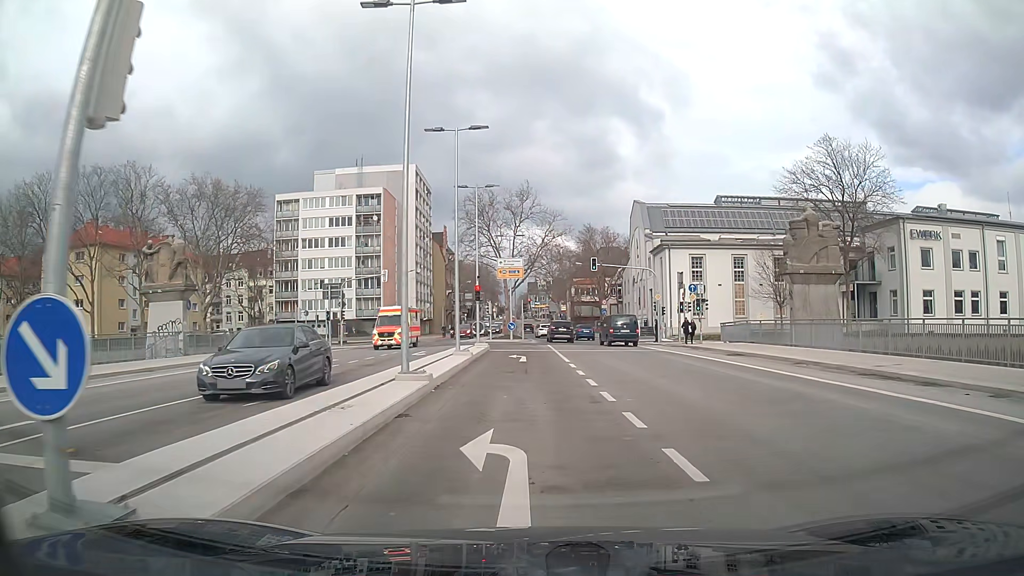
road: secondary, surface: asphalt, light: Day
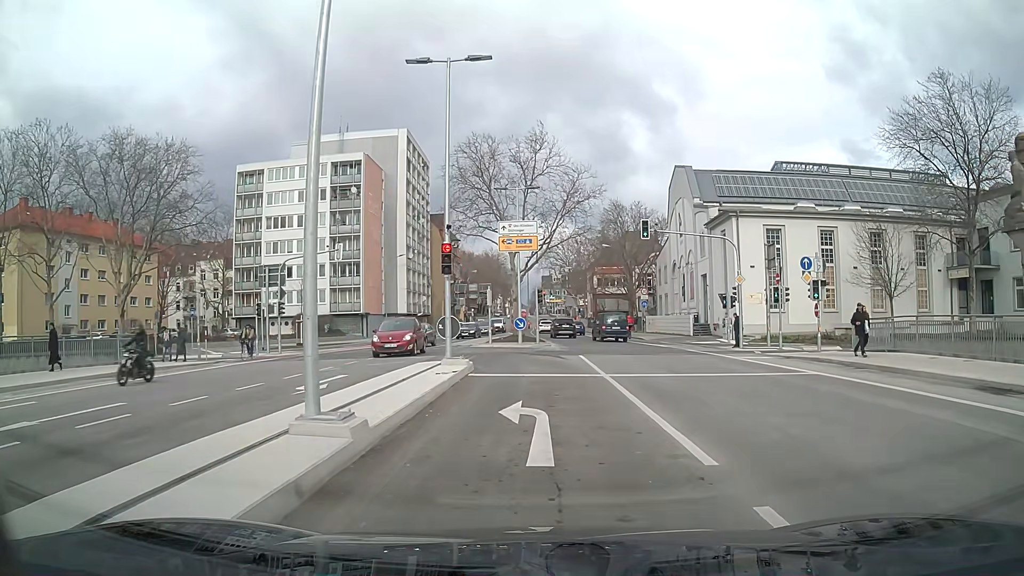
(-0.2, +17.3) m; -1°
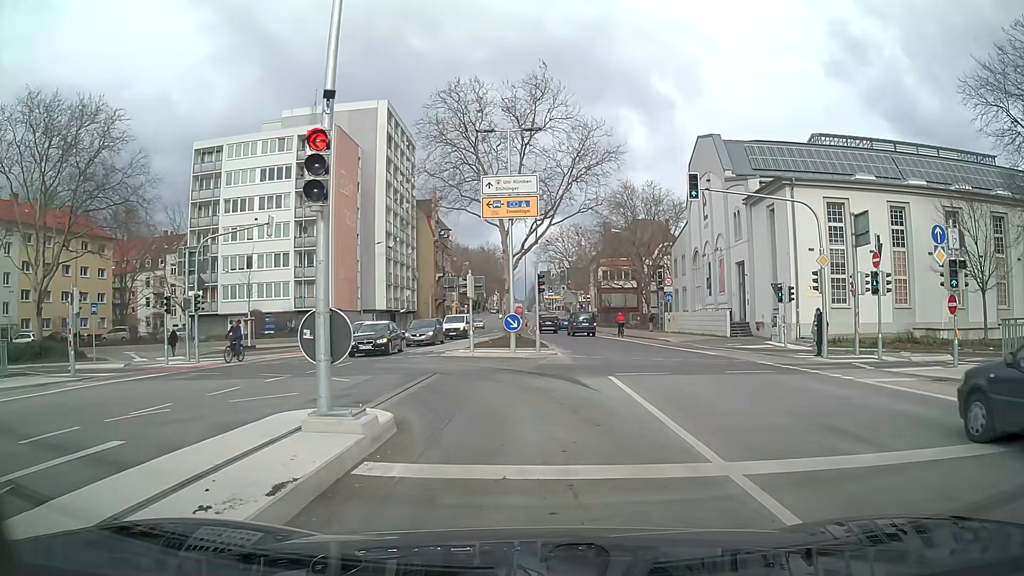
(0.0, +10.3) m; 0°
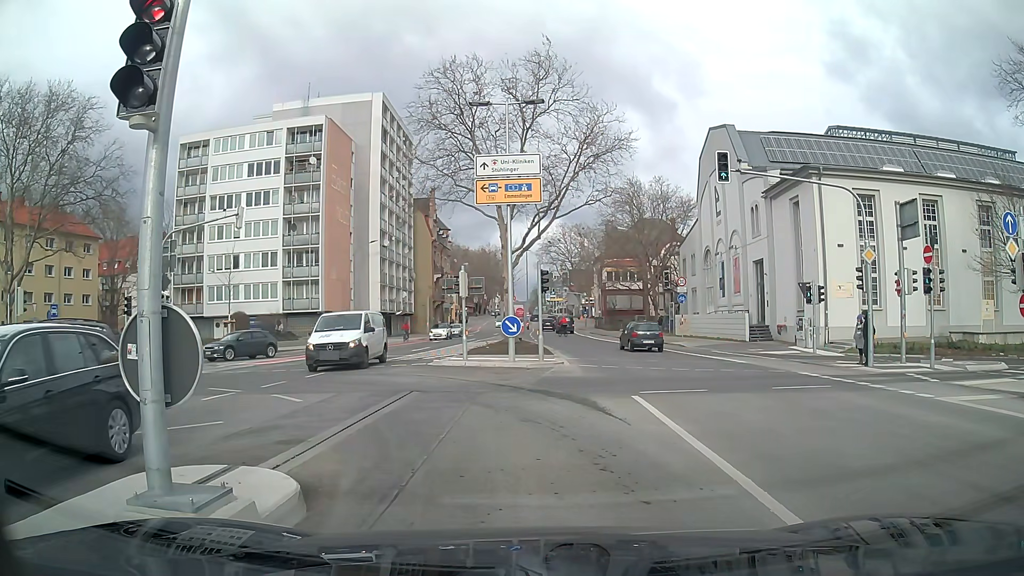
(0.0, +3.2) m; -1°
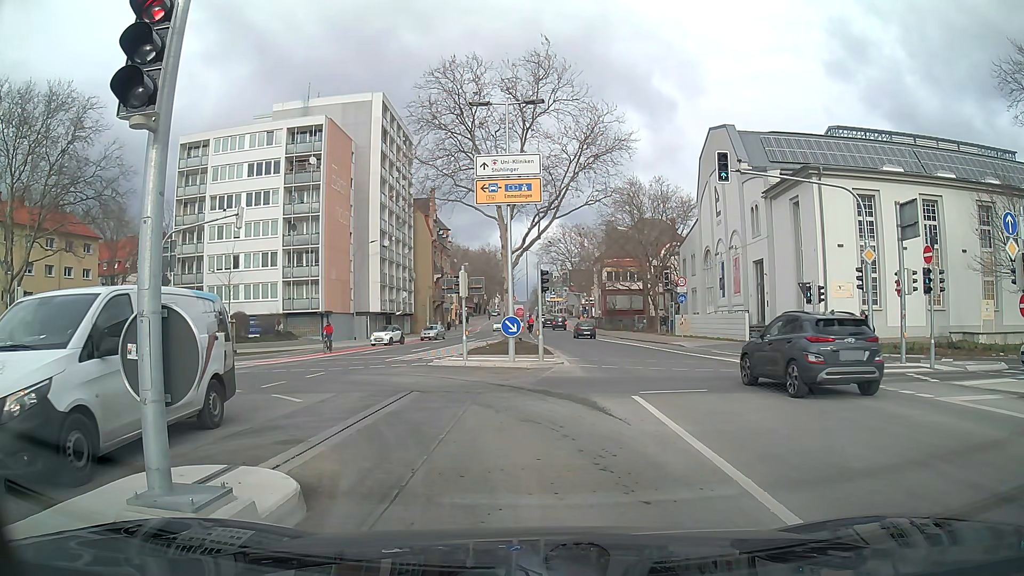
(0.0, 0.0) m; 0°
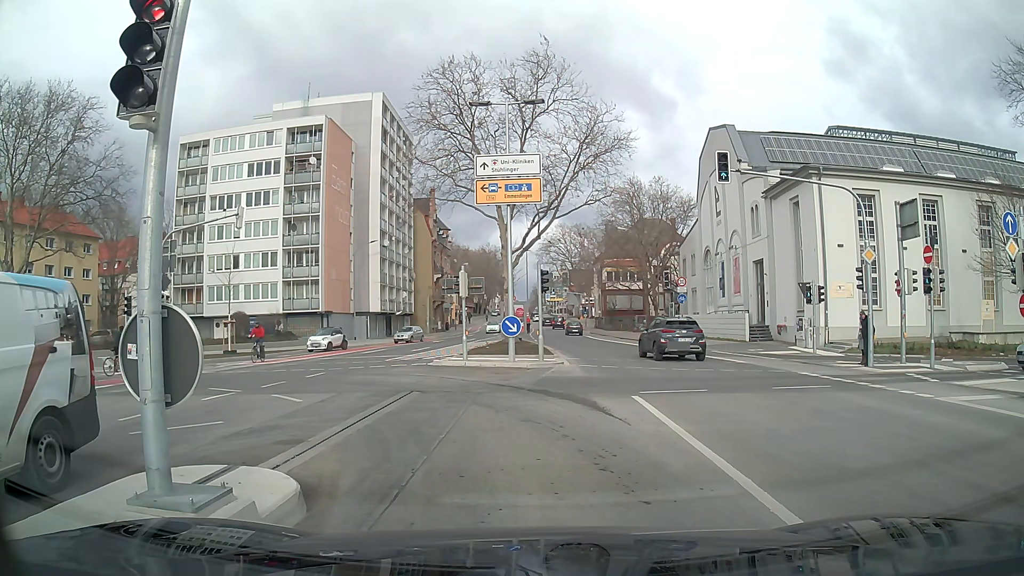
(0.0, 0.0) m; 0°
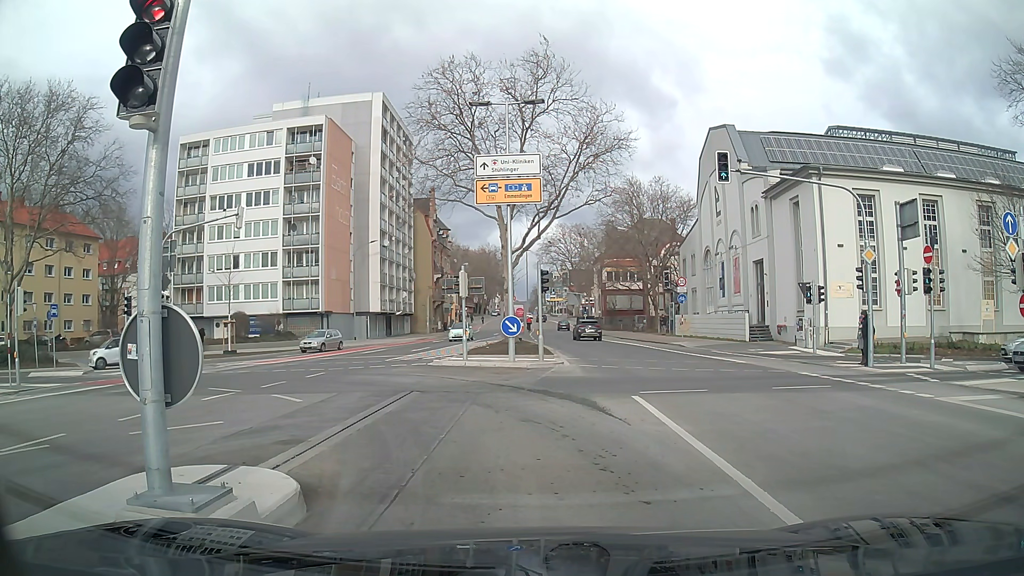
(0.0, 0.0) m; 0°
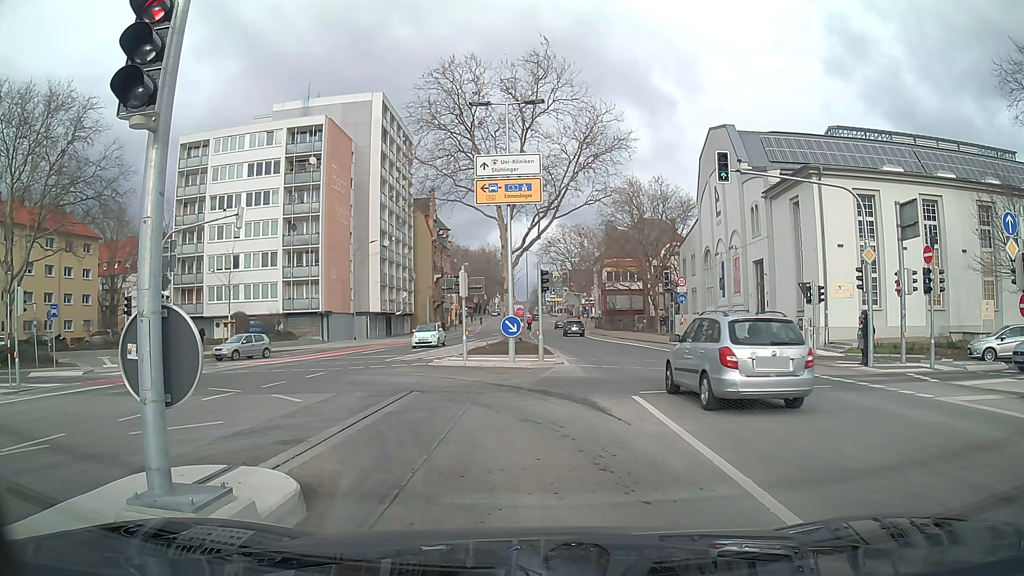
(0.0, 0.0) m; 0°
